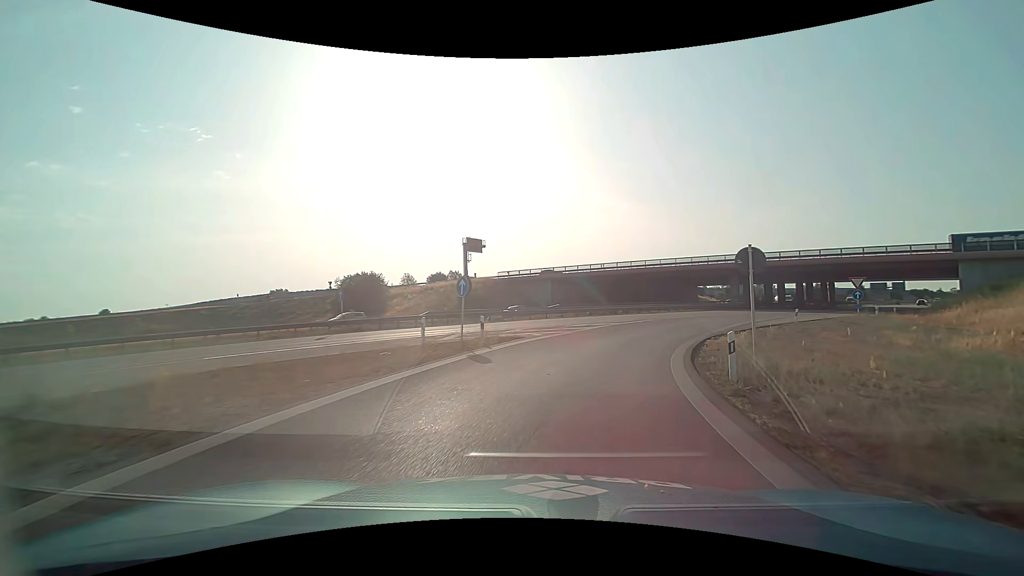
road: motorway_link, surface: asphalt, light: Day
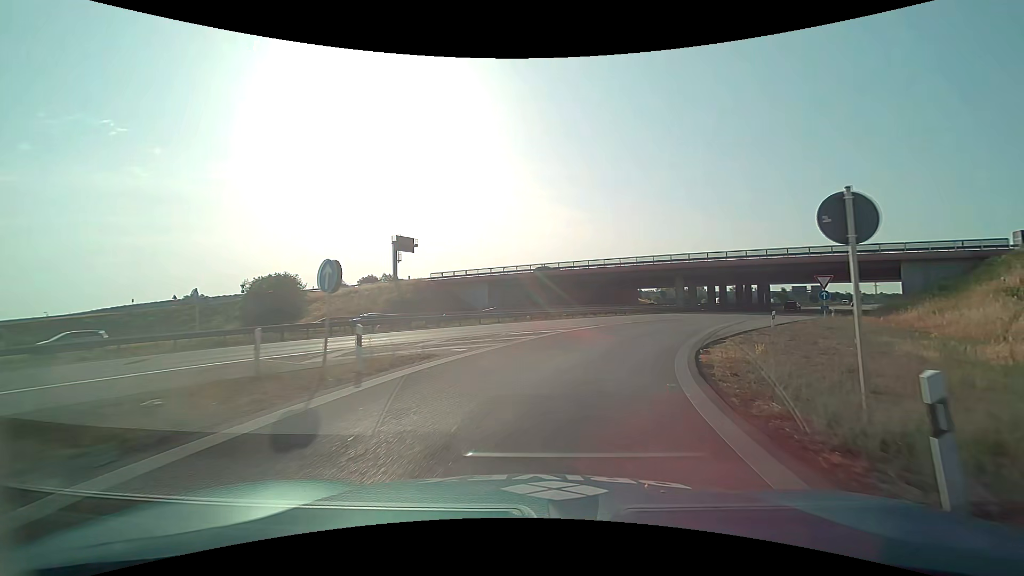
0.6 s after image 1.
(+0.5, +7.0) m; +7°
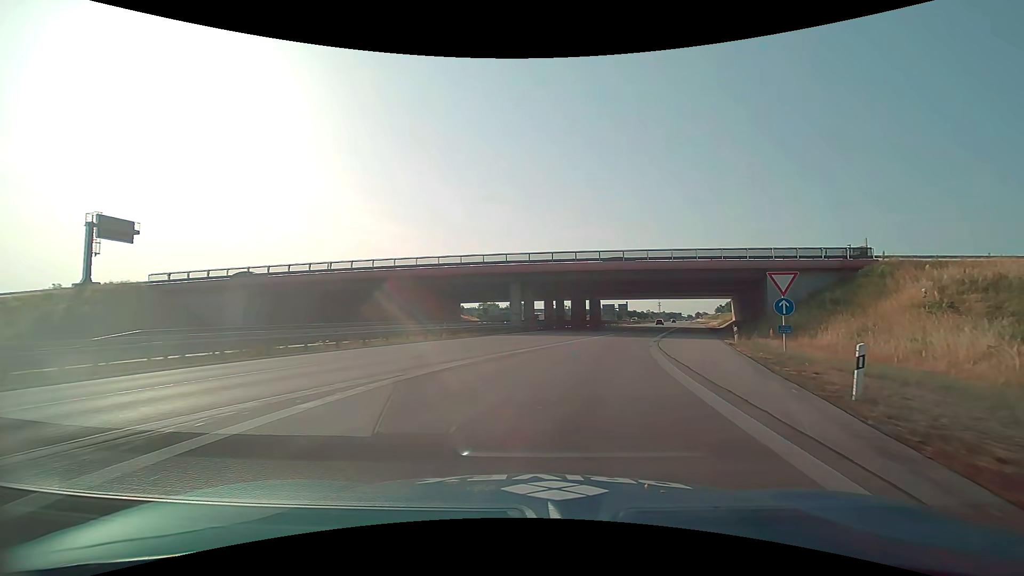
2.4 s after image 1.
(+3.8, +21.3) m; +21°
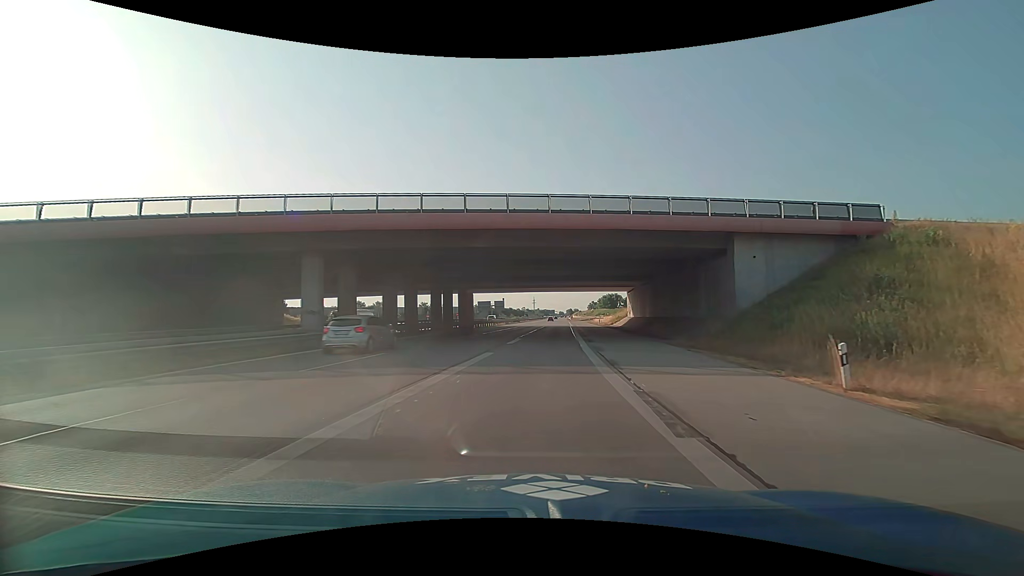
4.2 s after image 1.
(+3.2, +23.3) m; +14°
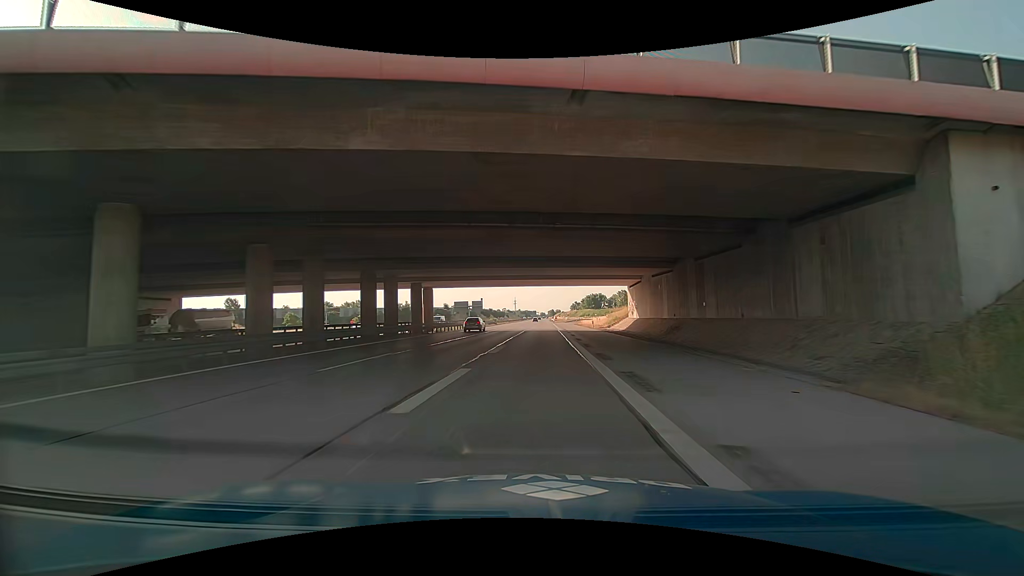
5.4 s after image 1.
(+0.4, +17.4) m; +2°
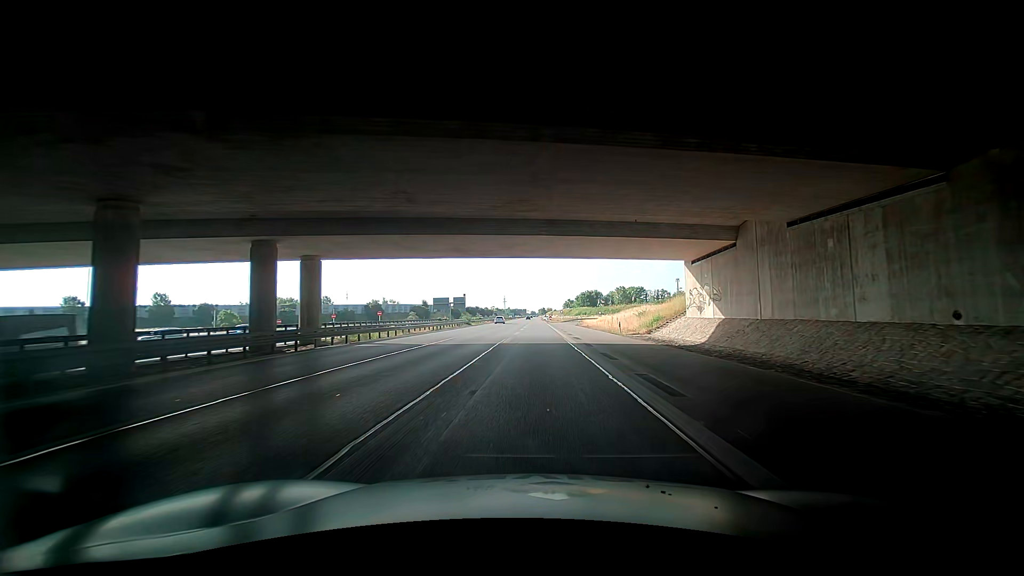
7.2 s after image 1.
(+0.3, +29.3) m; 0°
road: motorway
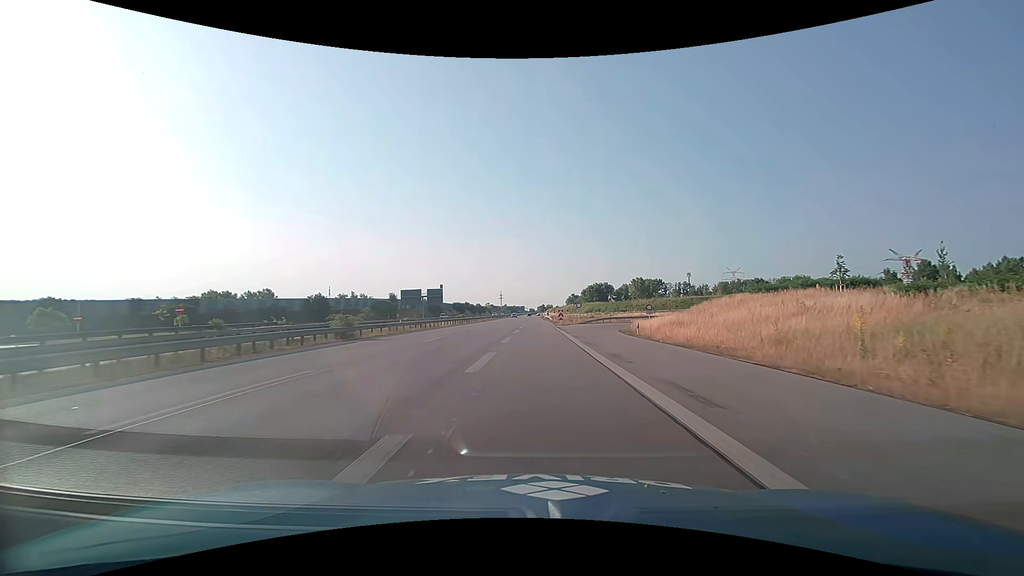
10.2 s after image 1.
(+0.2, +50.4) m; +1°
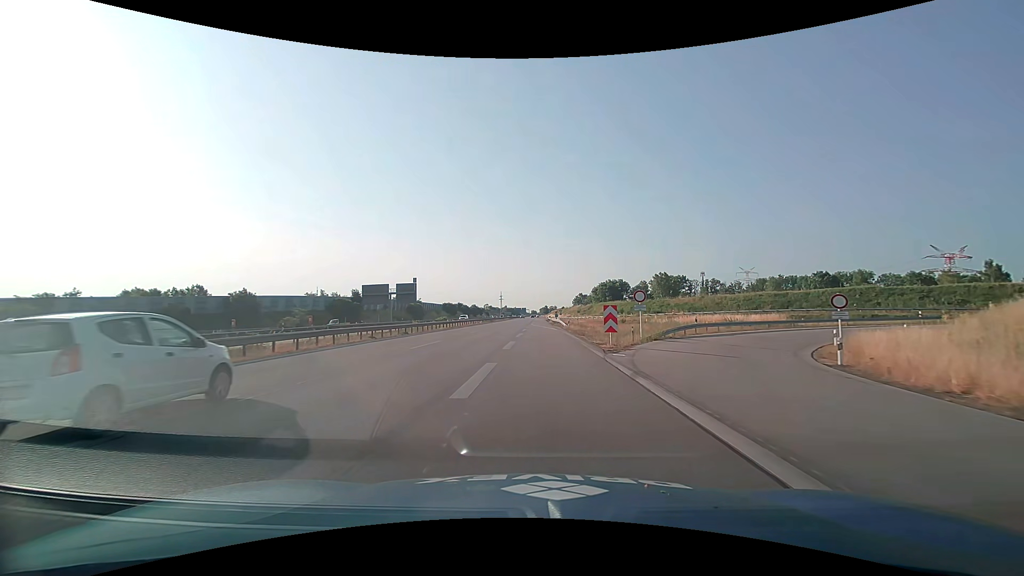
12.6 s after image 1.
(+0.1, +39.7) m; 0°
(0, +10) (0, +20) (-1, +30) (-1, +40) (-2, +50) (-2, +60) (-2, +70) (-3, +80) (-3, +90) (-3, +100) m
